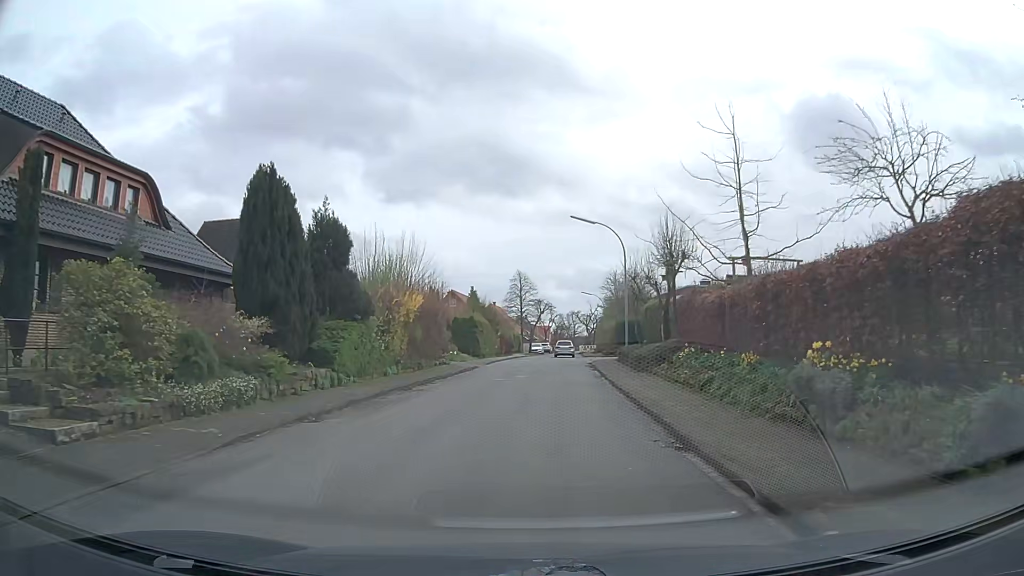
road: residential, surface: asphalt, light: Day
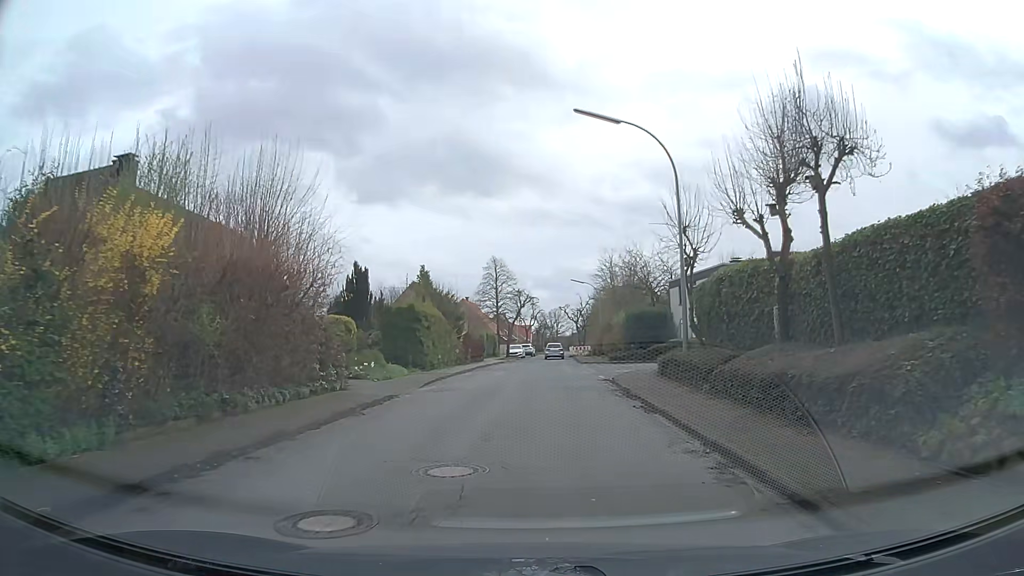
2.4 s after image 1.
(+0.2, +17.9) m; +2°
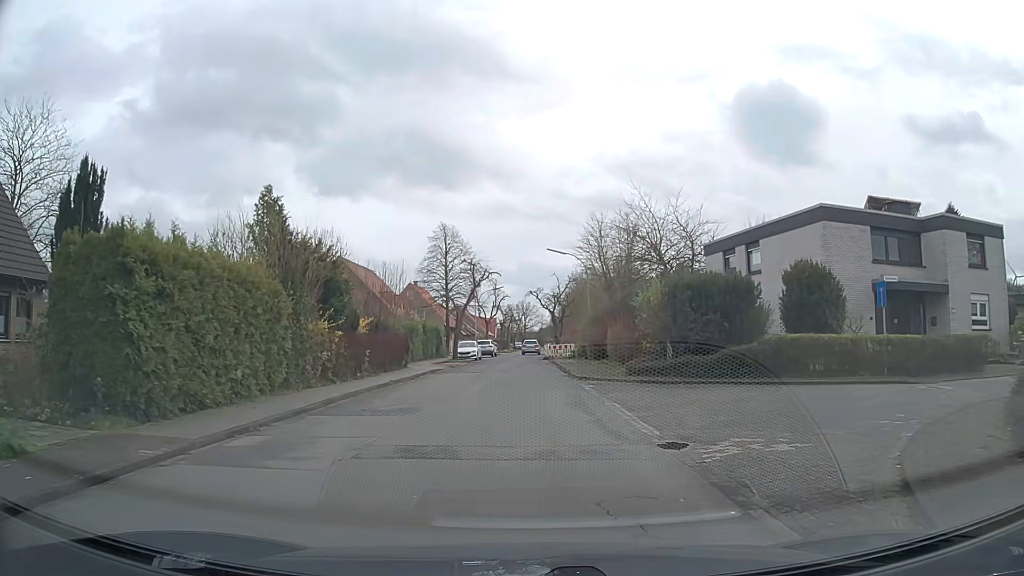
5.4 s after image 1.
(+0.5, +21.1) m; +3°
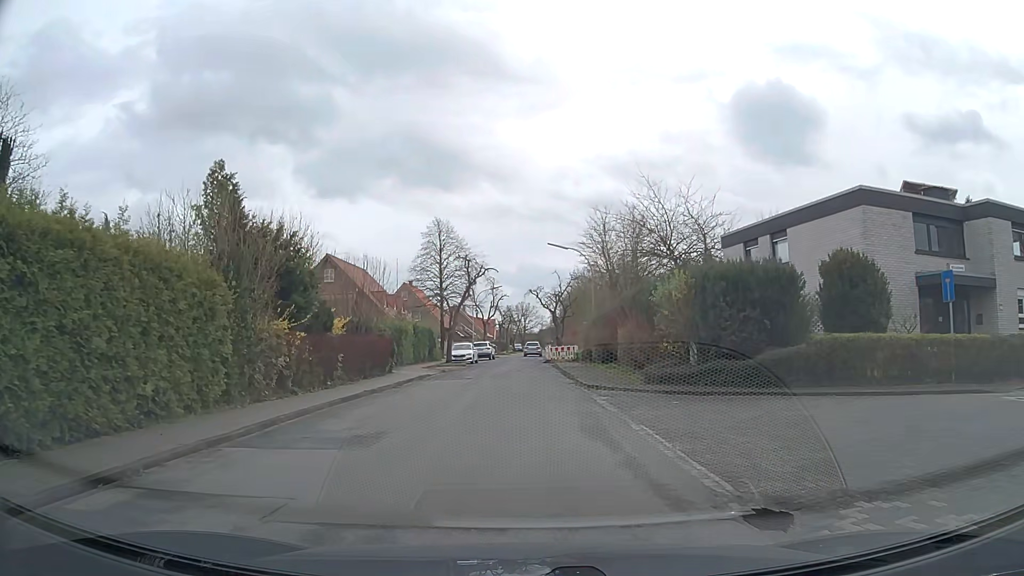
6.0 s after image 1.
(-0.1, +3.6) m; -1°
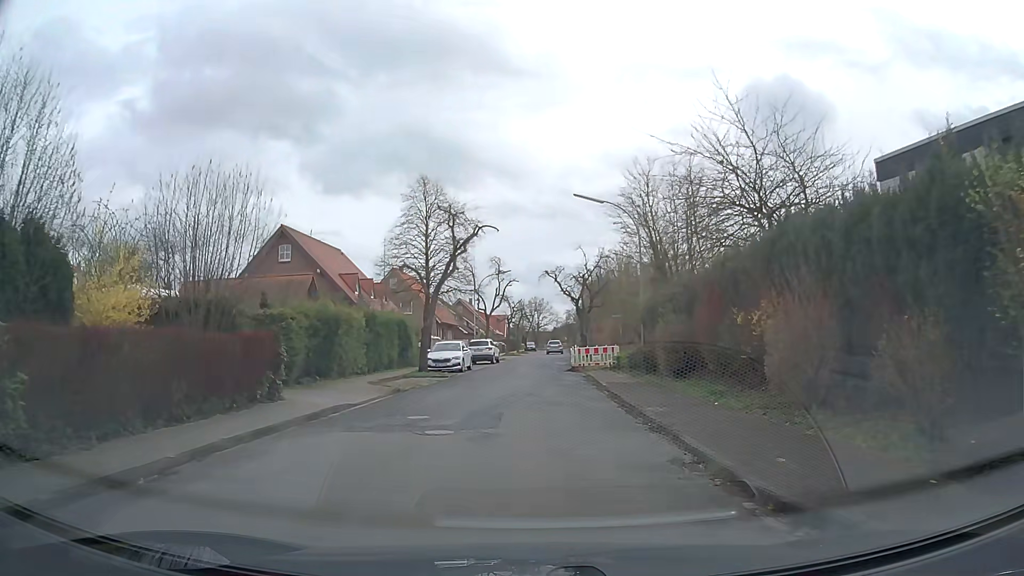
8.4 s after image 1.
(0.0, +15.3) m; -1°
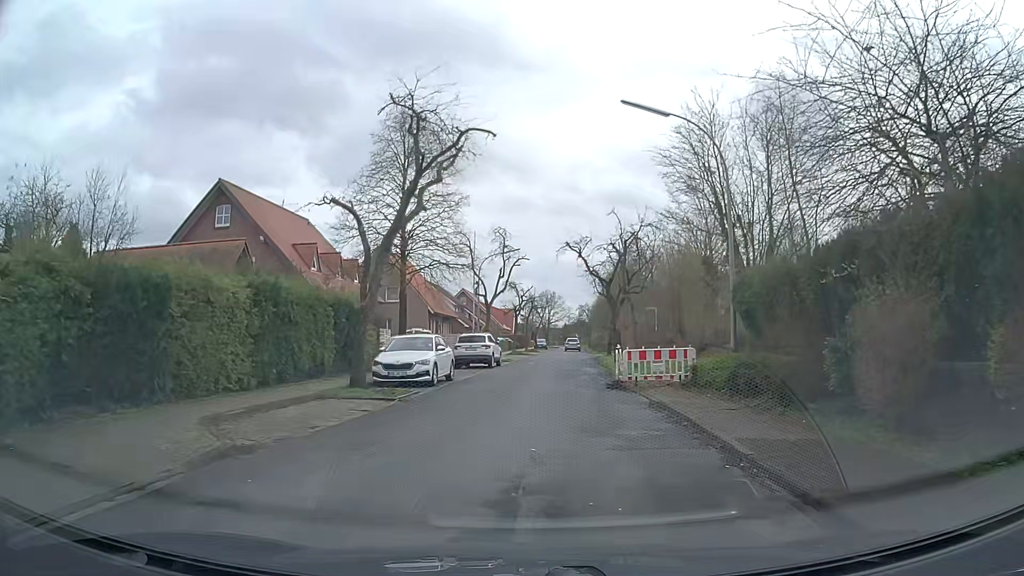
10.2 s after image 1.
(-0.2, +12.5) m; -2°
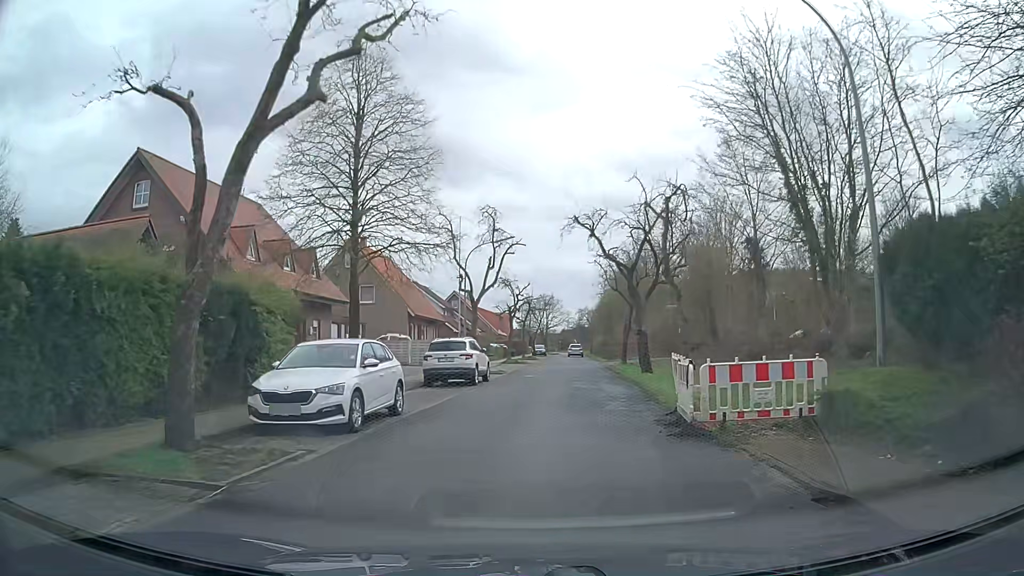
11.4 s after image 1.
(+0.2, +8.5) m; +1°
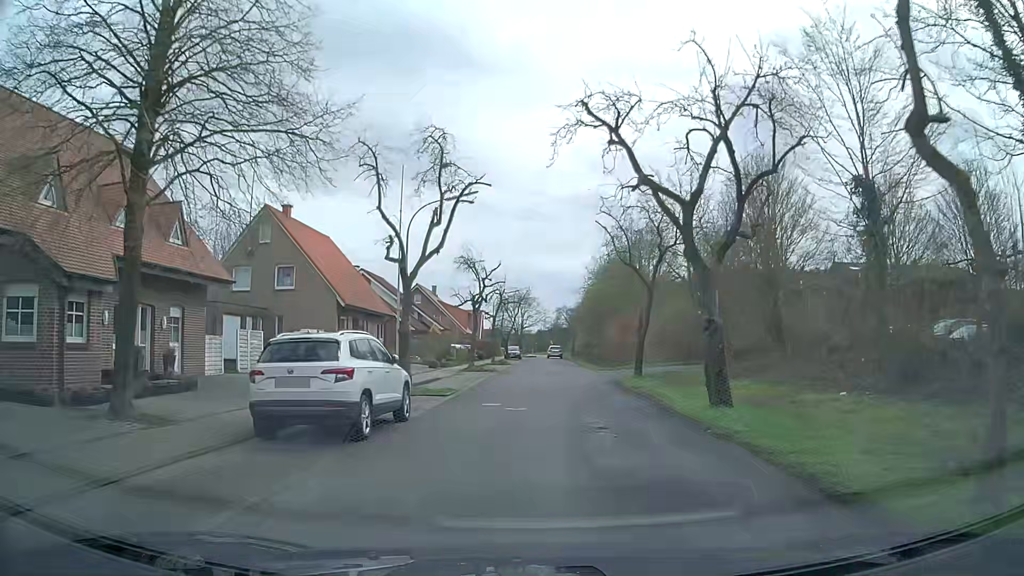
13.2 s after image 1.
(+0.2, +12.9) m; +2°
